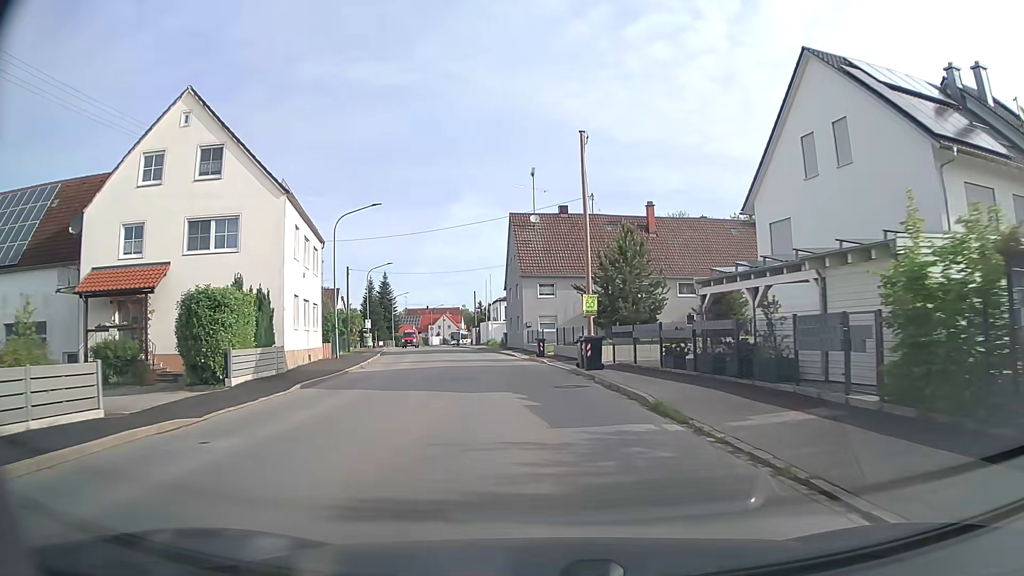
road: tertiary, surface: asphalt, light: Day
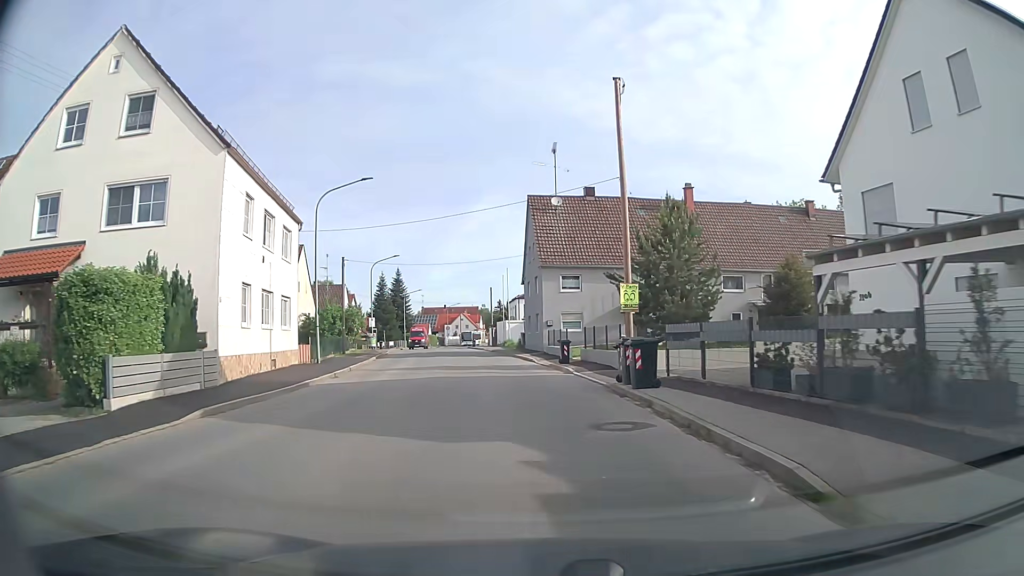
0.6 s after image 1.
(-0.1, +6.8) m; -2°
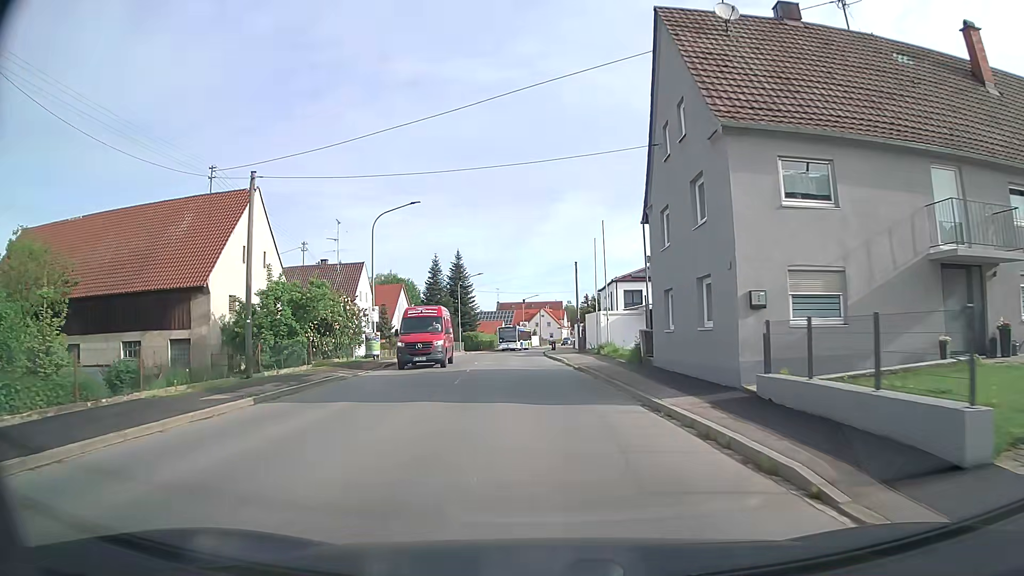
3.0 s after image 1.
(-1.8, +26.6) m; -7°
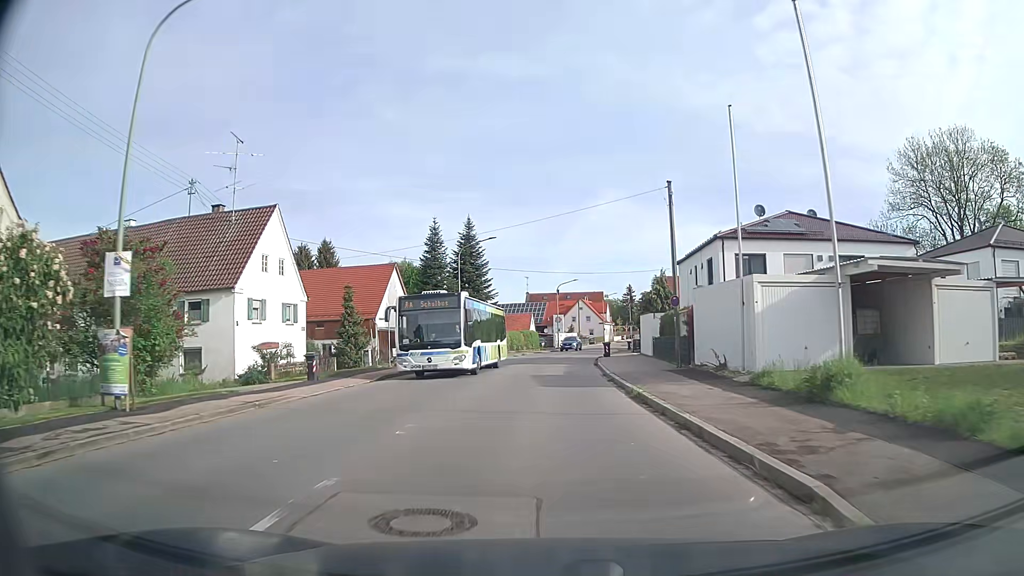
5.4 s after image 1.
(-0.8, +26.7) m; -2°
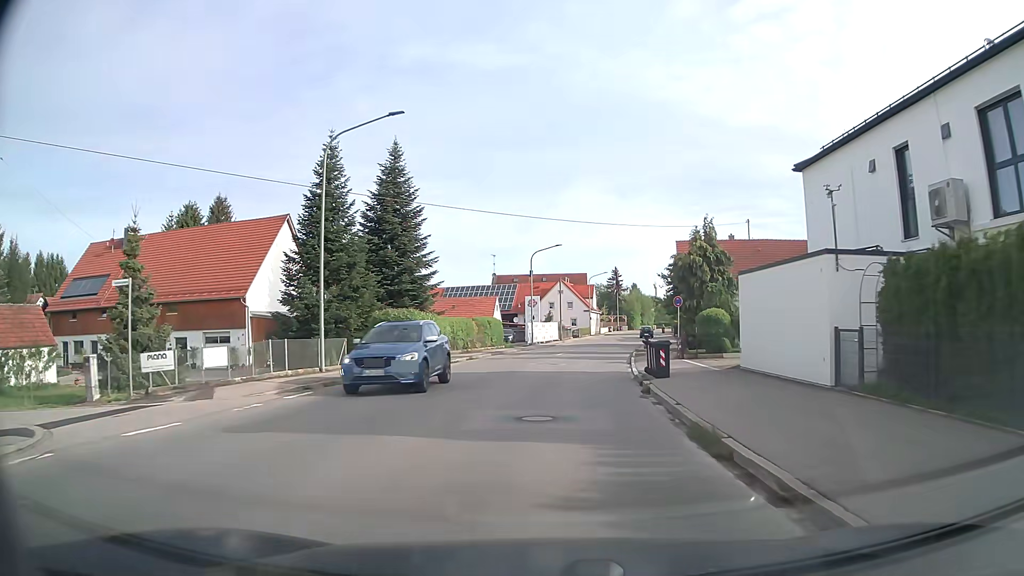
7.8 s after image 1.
(+0.2, +27.0) m; +2°
(0, +10) (+1, +20) (+1, +30) (+3, +40) (+4, +50) (+5, +60) (+6, +70) (+7, +80) (+9, +89) (+12, +99) m
